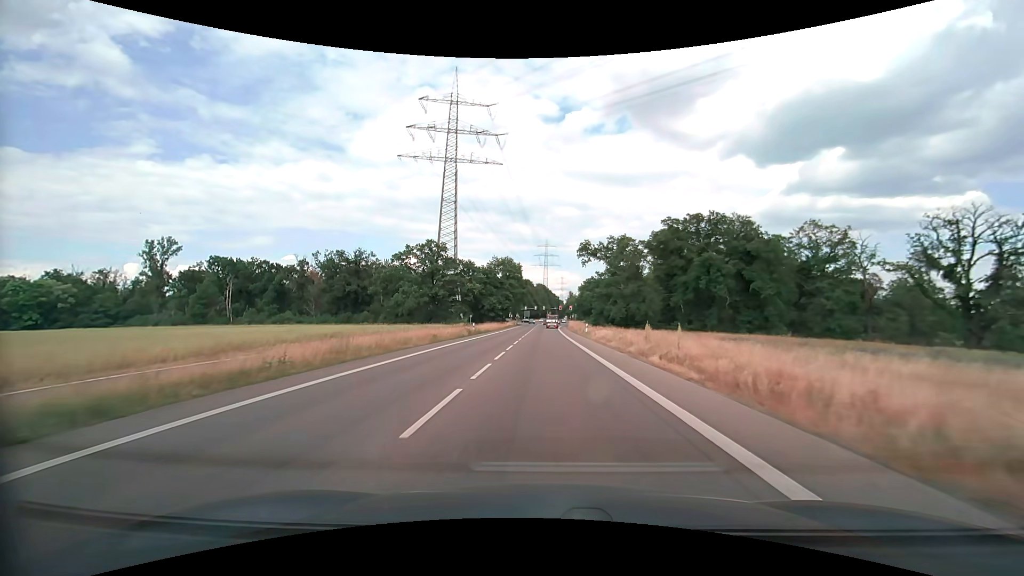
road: secondary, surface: asphalt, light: Day
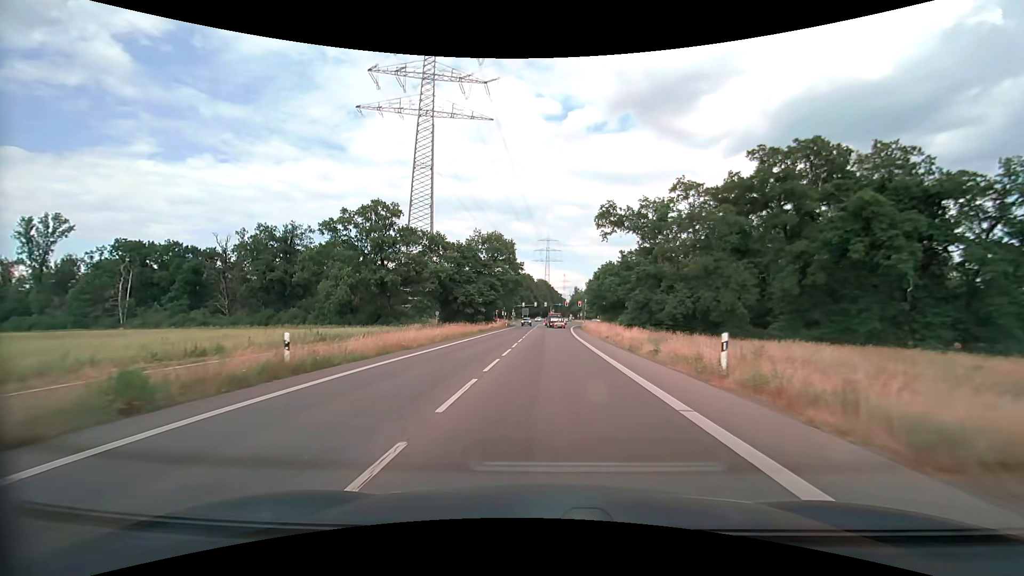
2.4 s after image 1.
(-0.1, +38.2) m; 0°
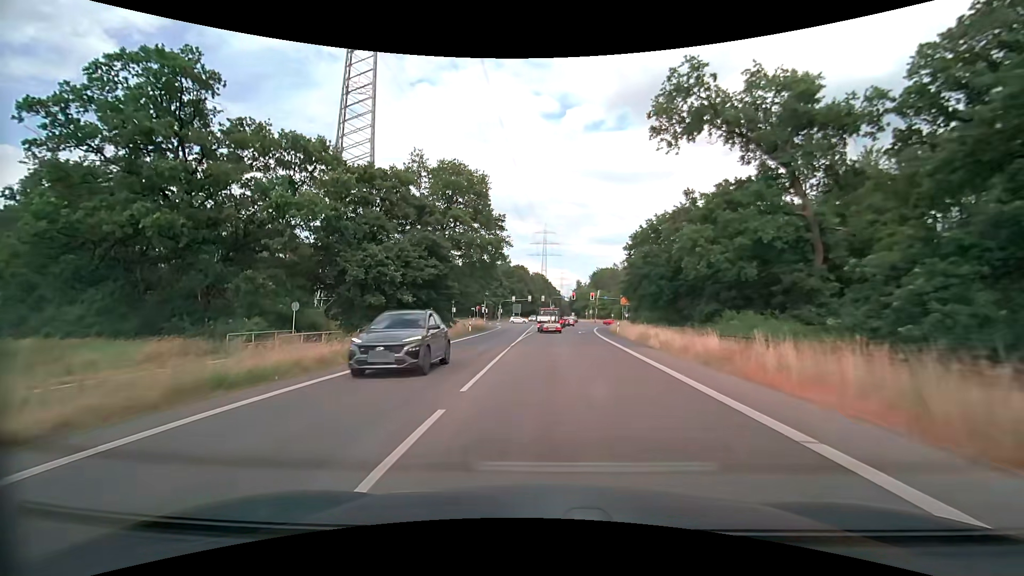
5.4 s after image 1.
(+0.1, +43.2) m; +1°
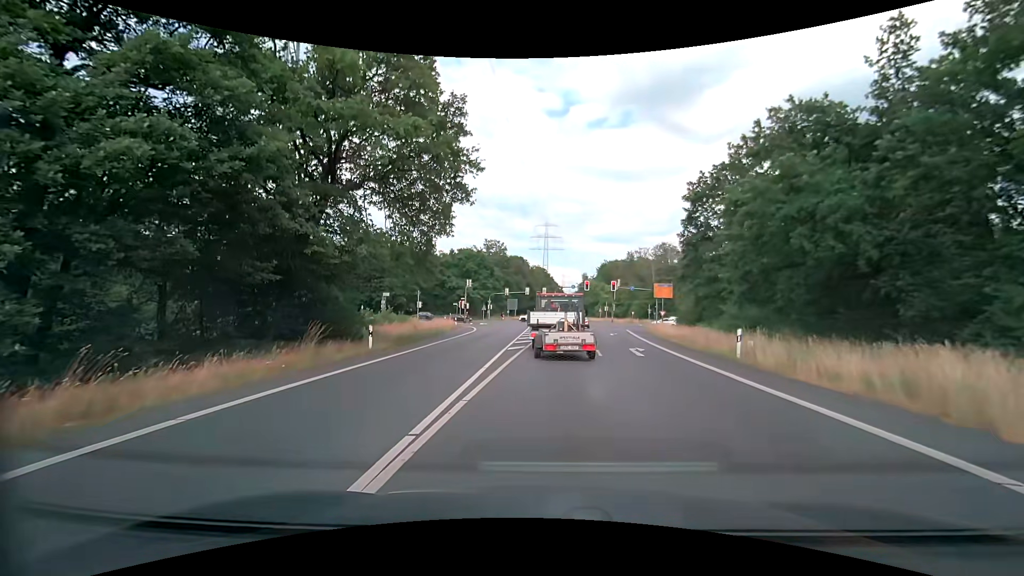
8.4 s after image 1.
(-0.1, +27.4) m; 0°
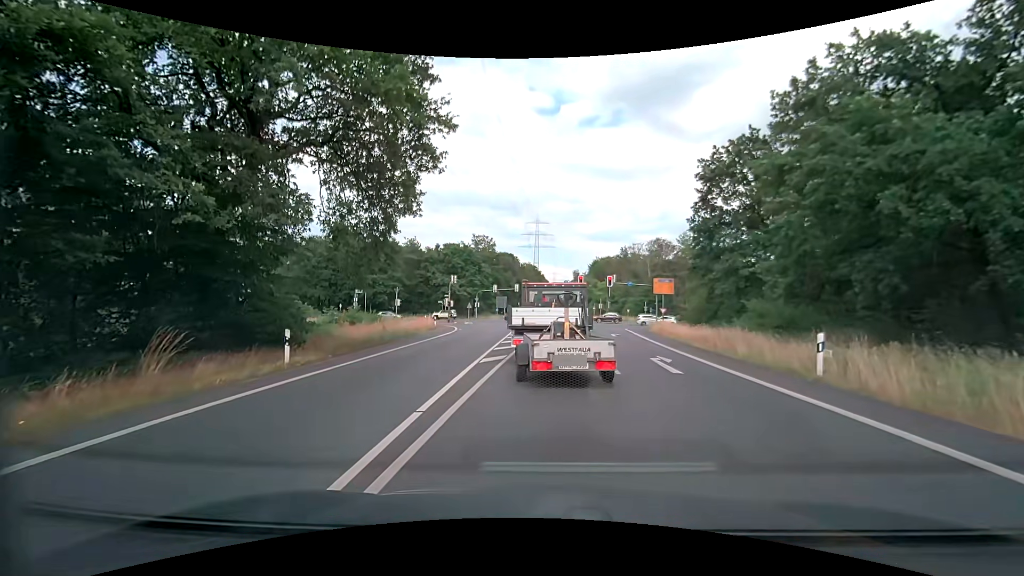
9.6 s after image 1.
(0.0, +5.6) m; +1°
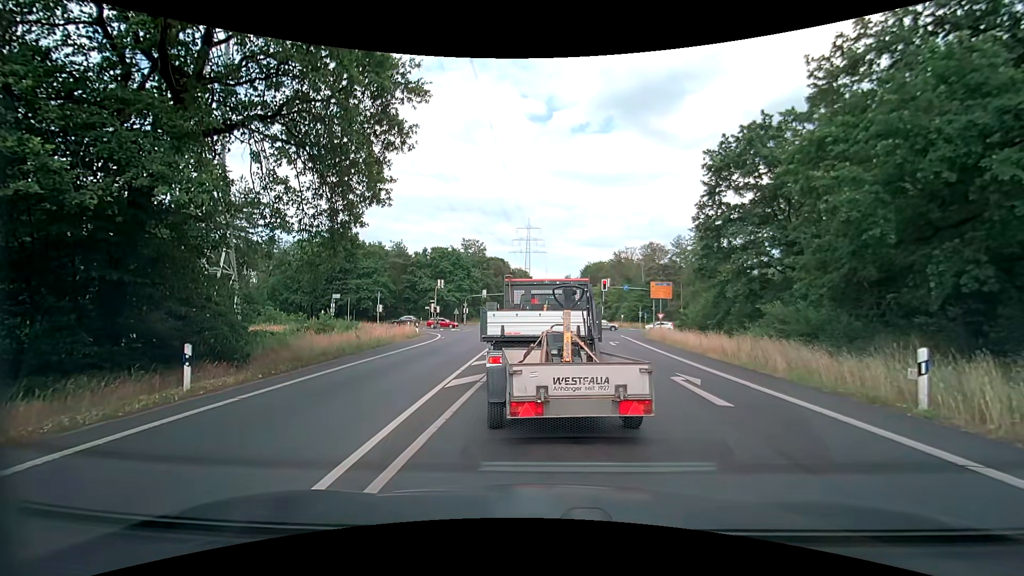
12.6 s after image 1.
(0.0, +3.3) m; -2°
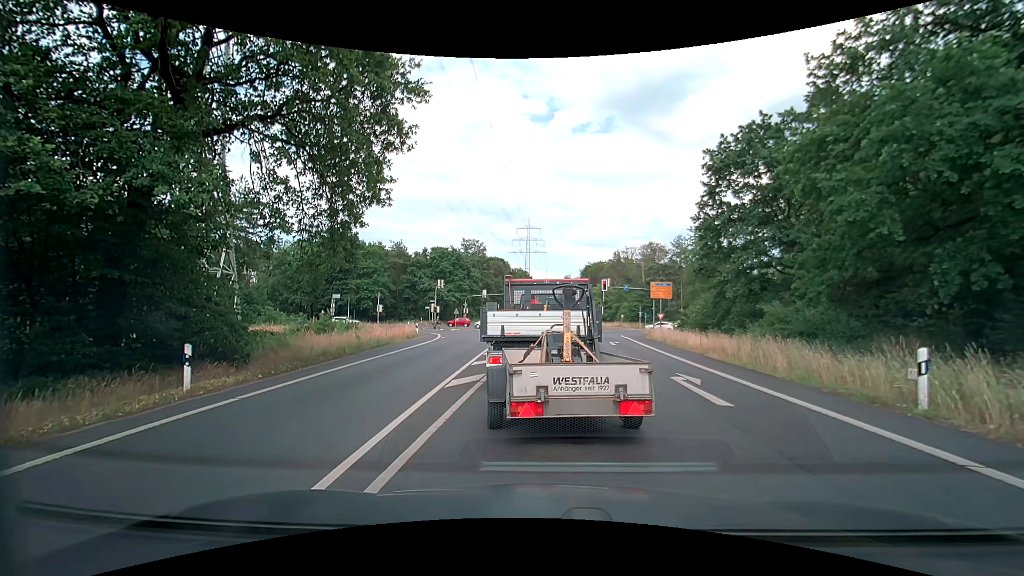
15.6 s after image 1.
(0.0, 0.0) m; 0°
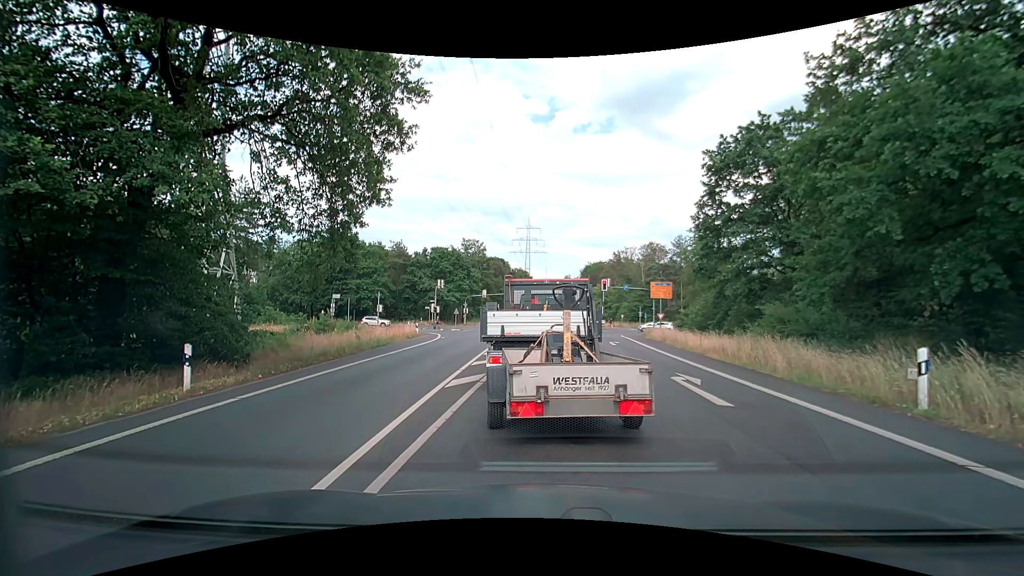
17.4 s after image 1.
(0.0, 0.0) m; 0°
